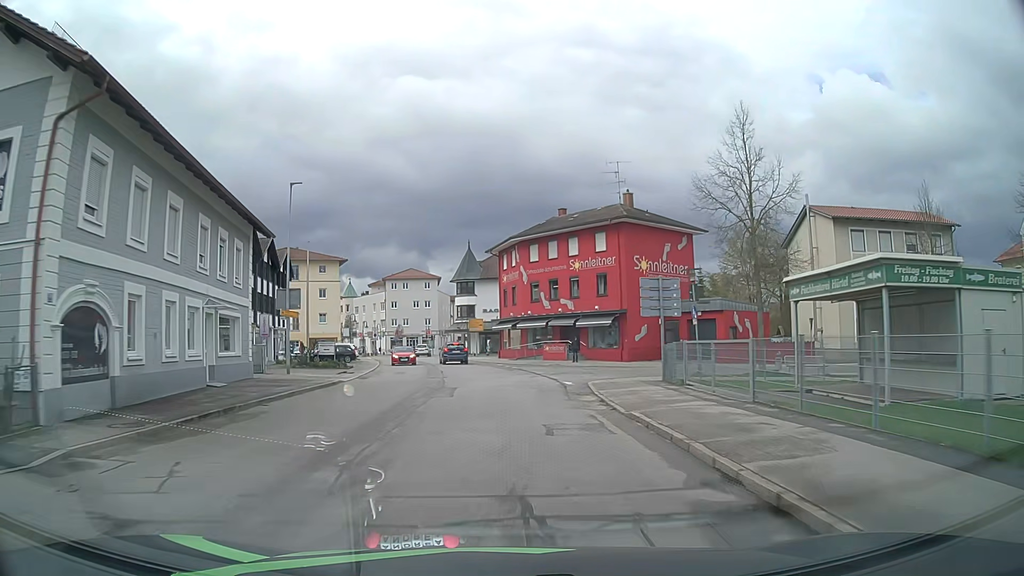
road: unclassified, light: Day
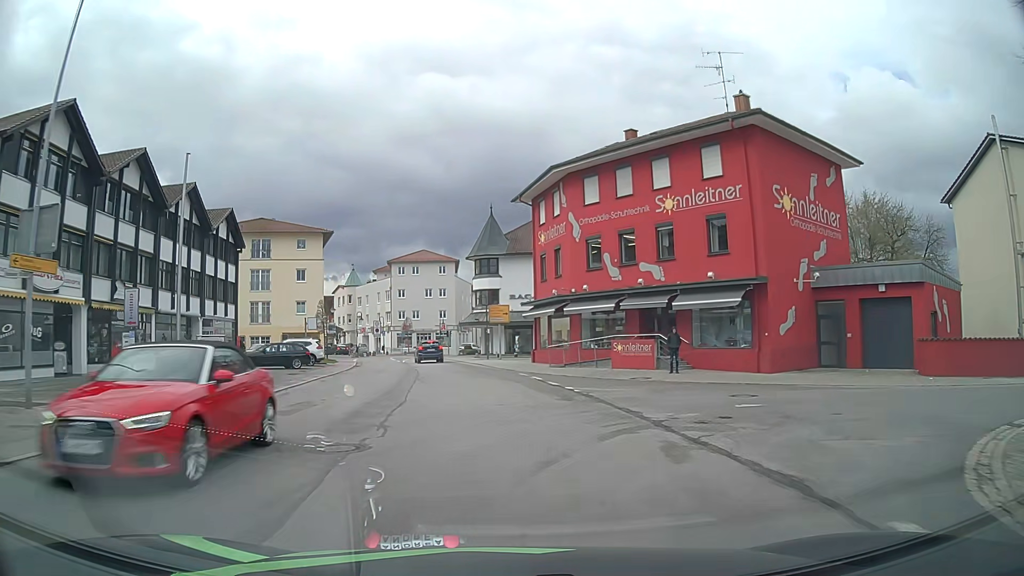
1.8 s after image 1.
(-0.3, +21.1) m; -2°
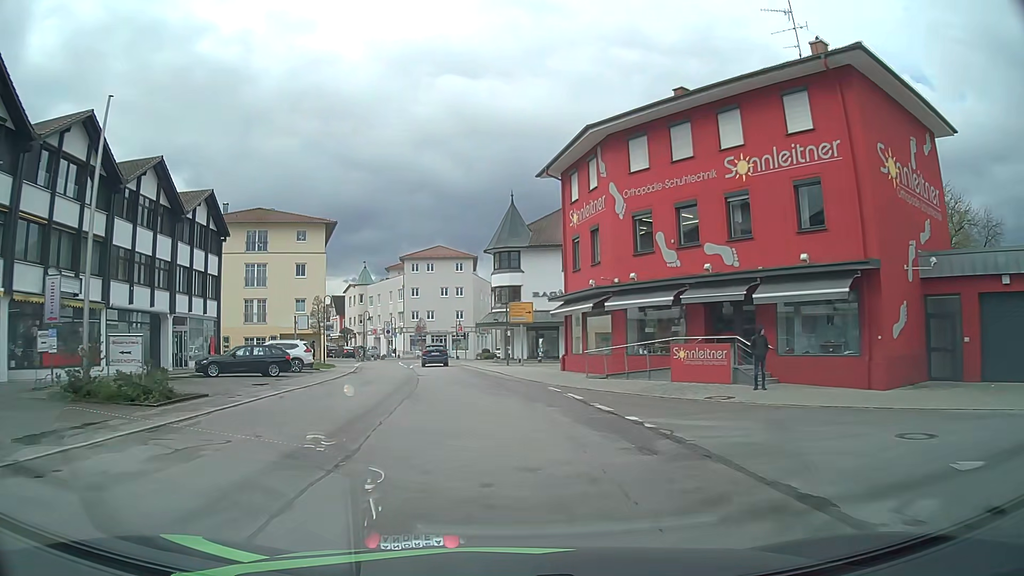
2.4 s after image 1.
(-0.1, +7.0) m; -2°
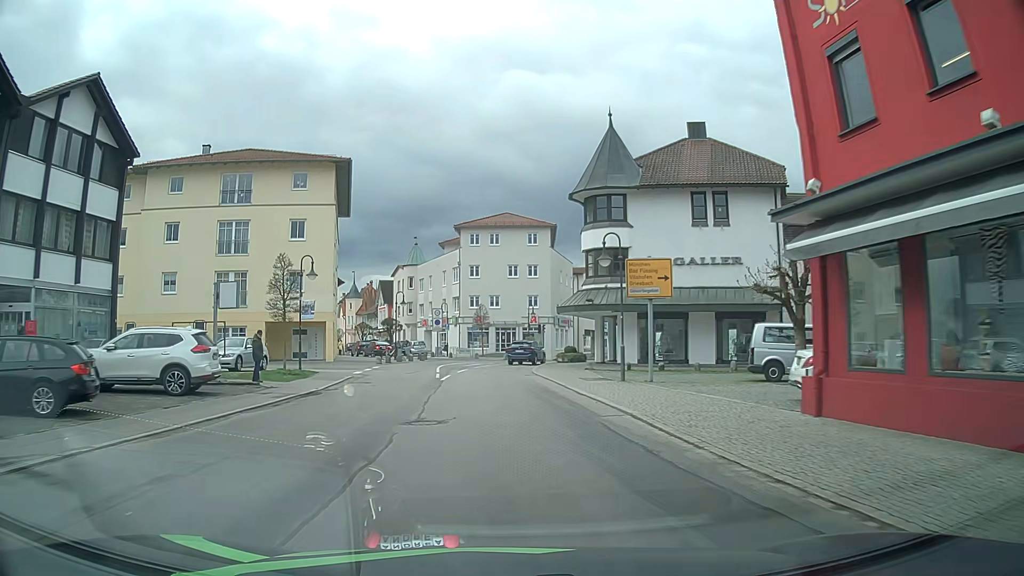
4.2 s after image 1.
(-1.0, +20.3) m; -6°
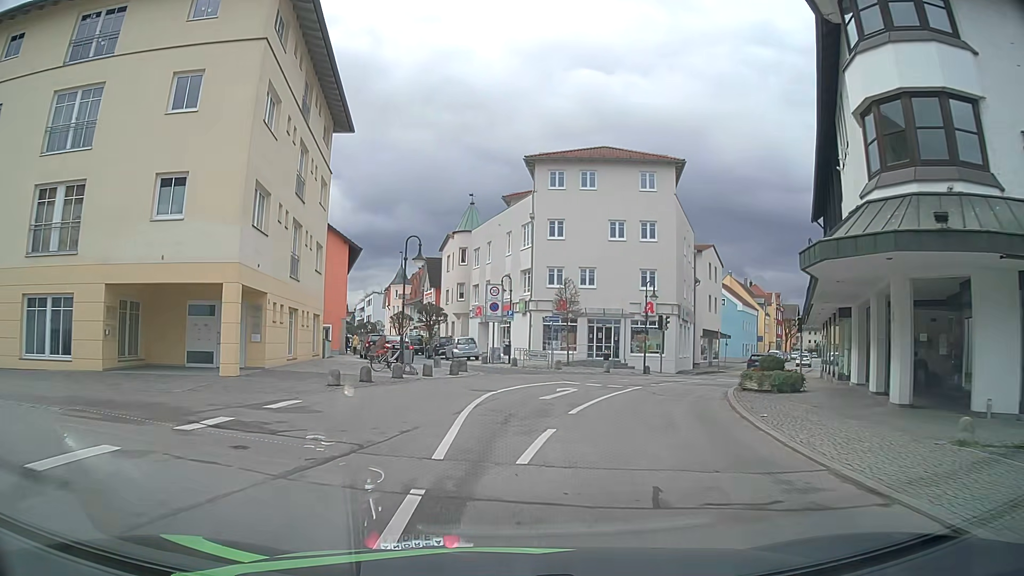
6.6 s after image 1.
(-1.6, +24.2) m; -6°
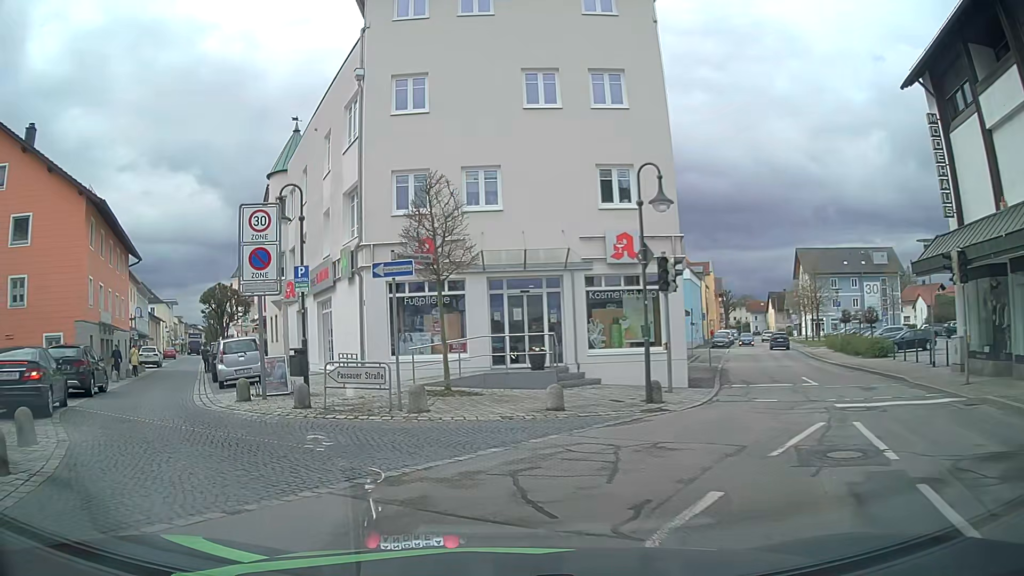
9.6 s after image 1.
(+2.0, +21.9) m; +9°
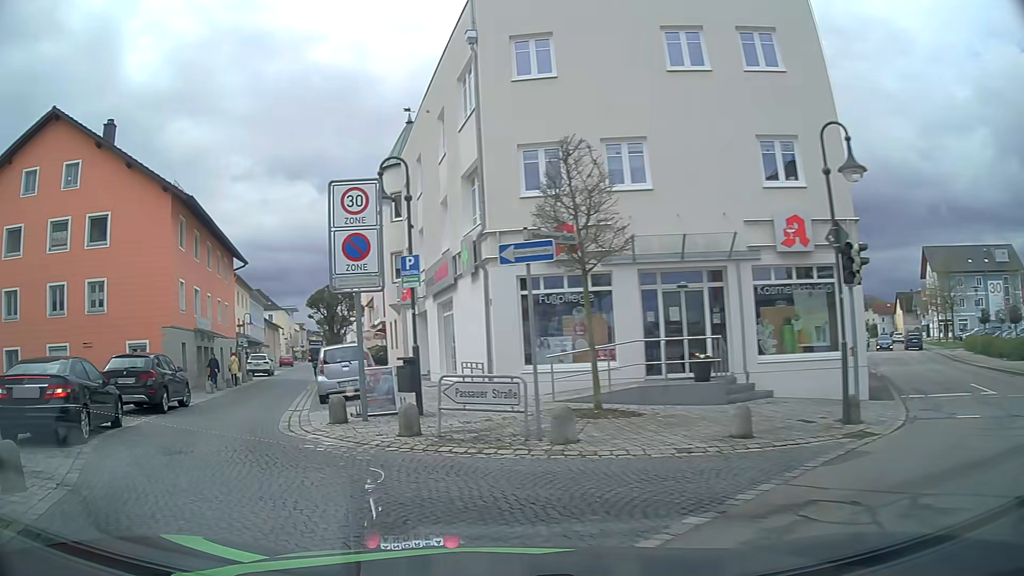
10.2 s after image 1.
(-0.2, +3.0) m; -11°
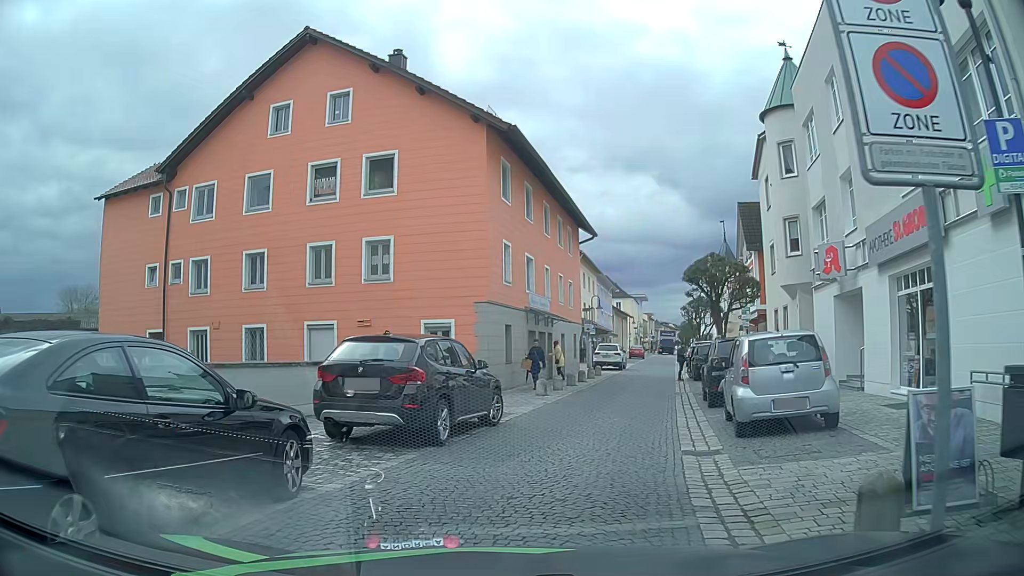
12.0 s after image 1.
(-2.5, +7.7) m; -30°
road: residential
(+1, +10) (+3, +20) (+6, +29) (+8, +39) (+11, +49) (+14, +58) (+16, +68) (+19, +78) (+21, +87) (+24, +97) m
